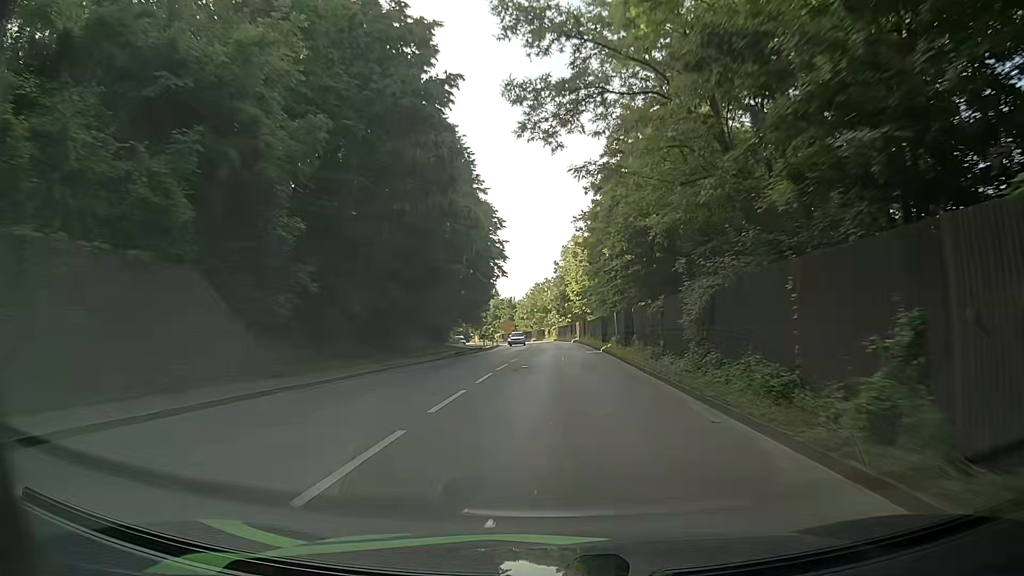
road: primary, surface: asphalt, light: Day
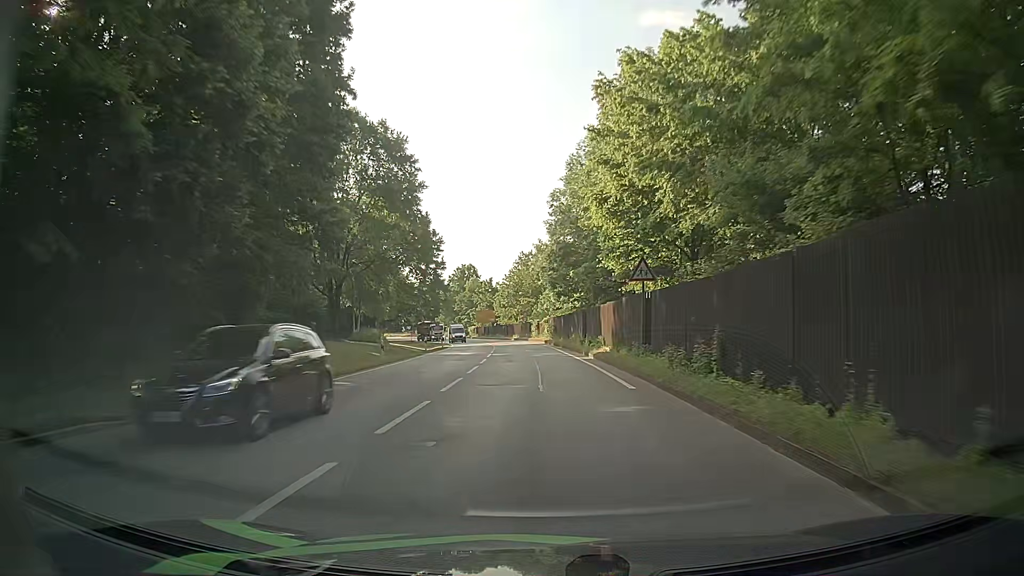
(+1.2, +50.5) m; +1°
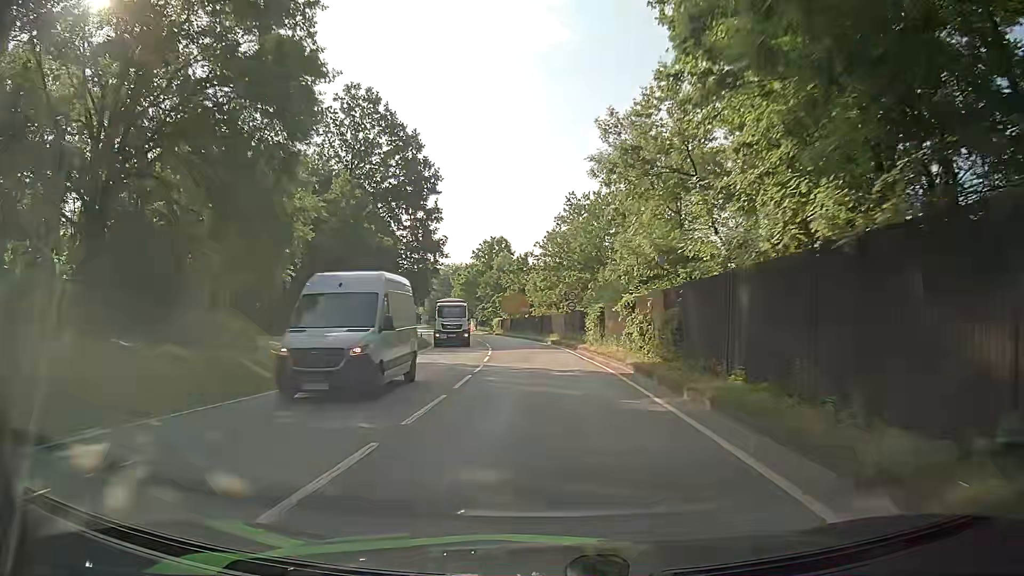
(-1.2, +40.7) m; -4°
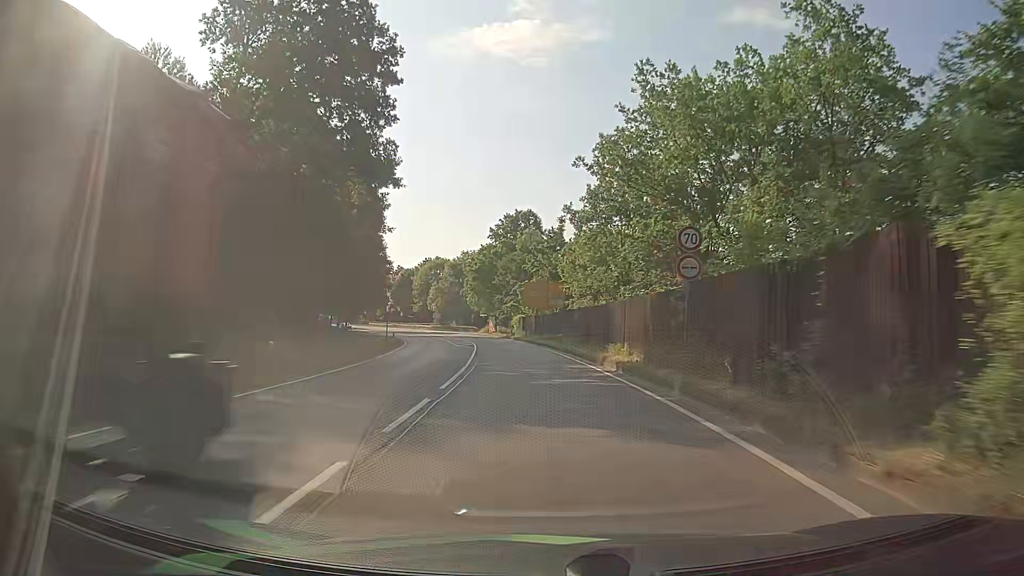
(-0.6, +30.1) m; -3°
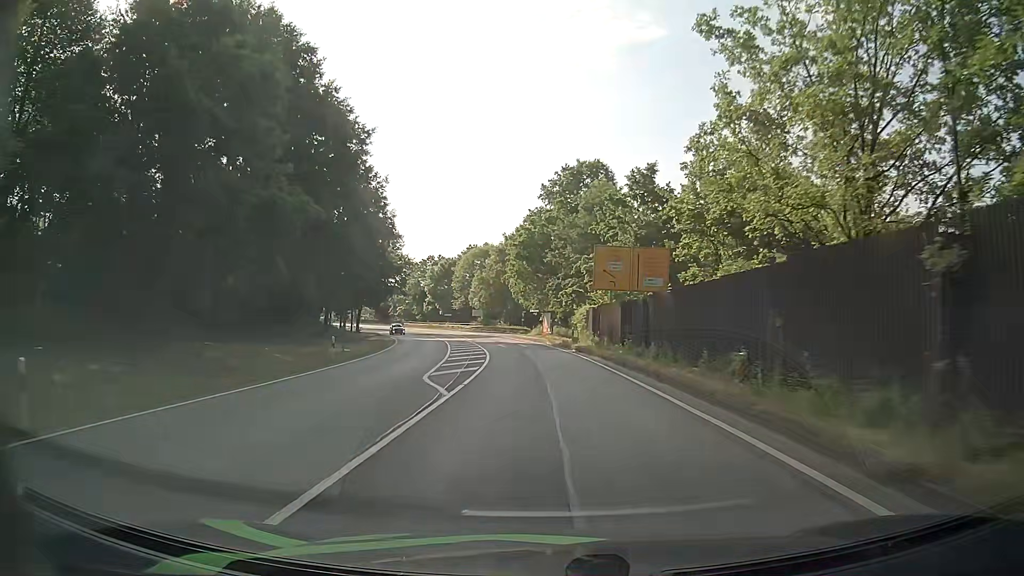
(-1.2, +29.9) m; -5°
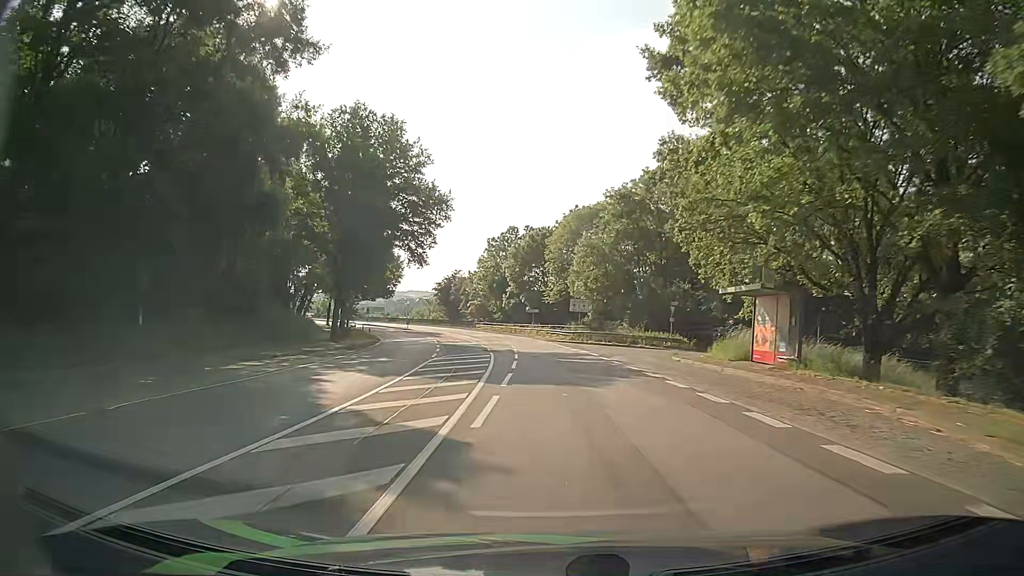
(-4.3, +50.6) m; -10°
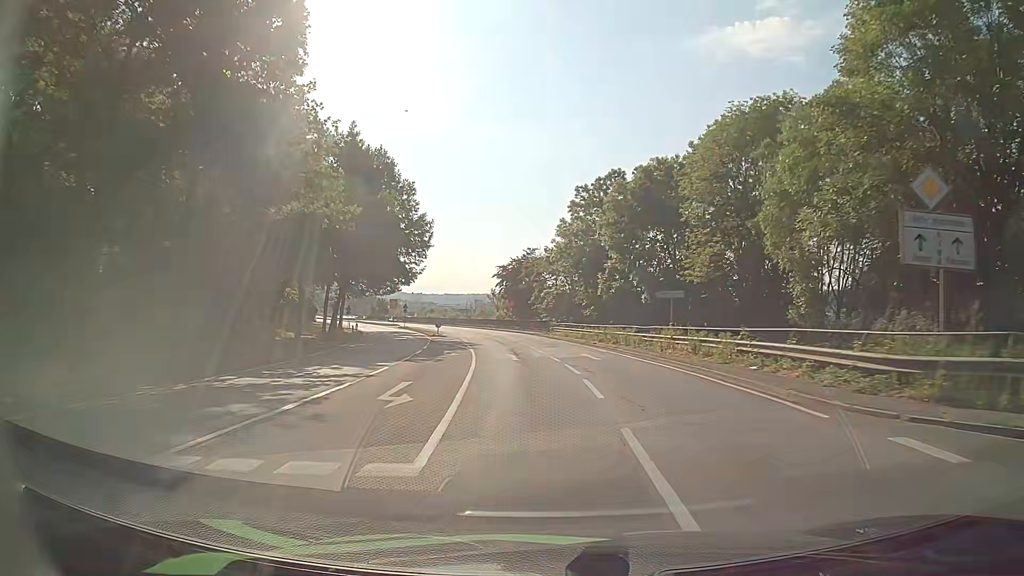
(-2.8, +41.8) m; -8°
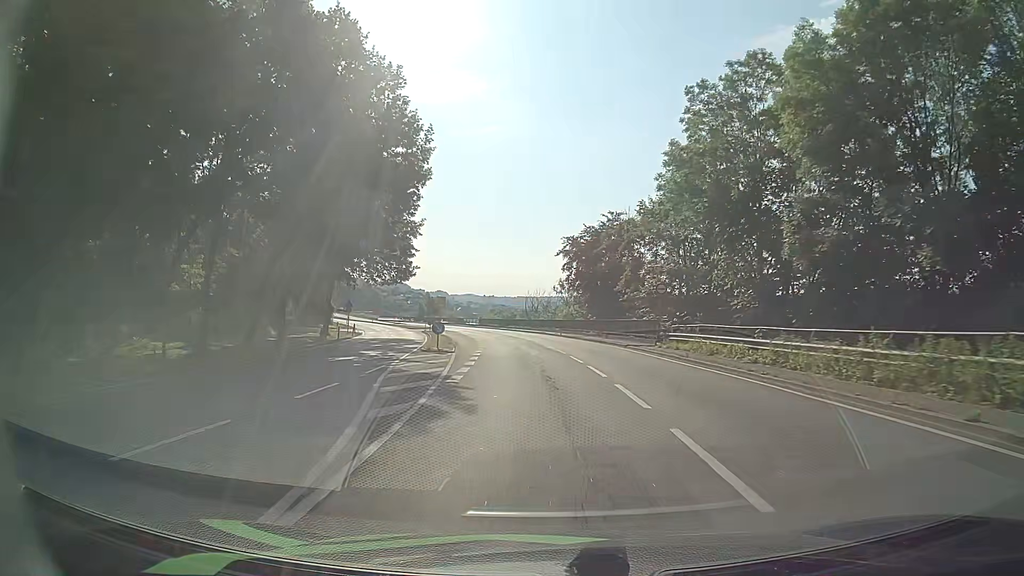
(-1.6, +31.2) m; -6°
(0, +10) (-1, +20) (-2, +30) (-3, +40) (-4, +50) (-6, +60) (-7, +70) (-10, +79) (-12, +89) (-16, +98) m
